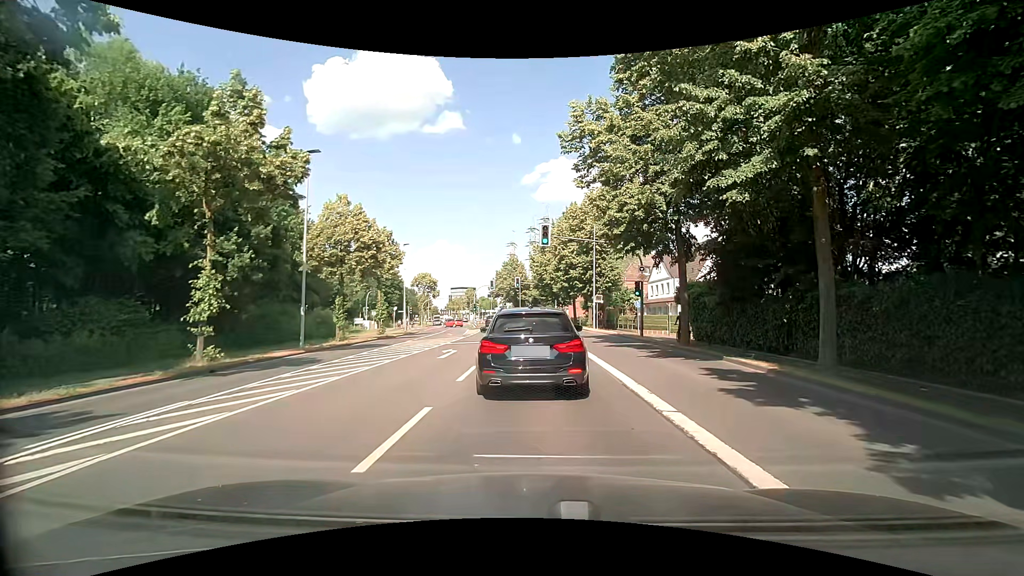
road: secondary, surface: asphalt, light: Day
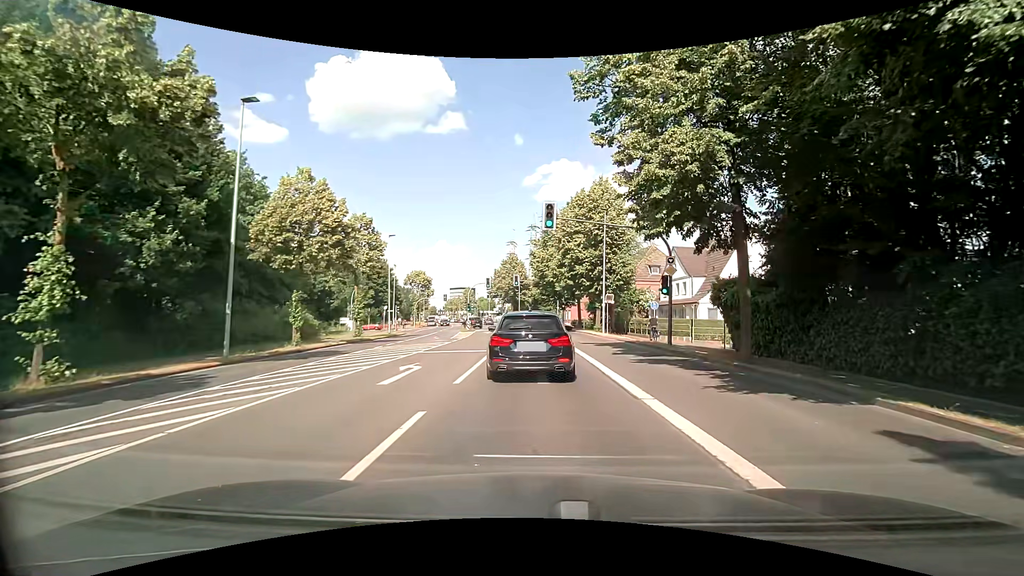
(0.0, +6.7) m; +1°
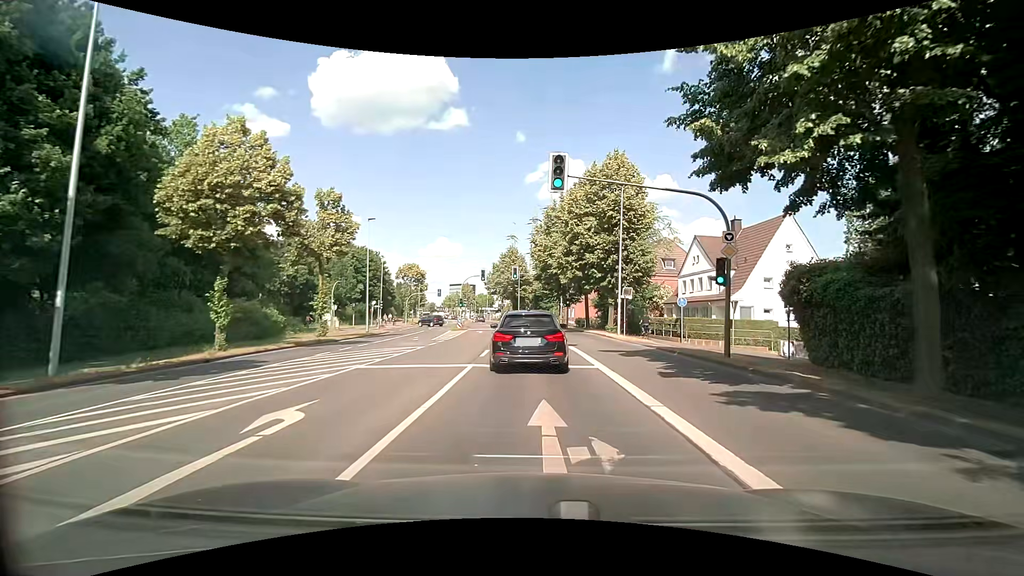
(-0.1, +7.2) m; -1°
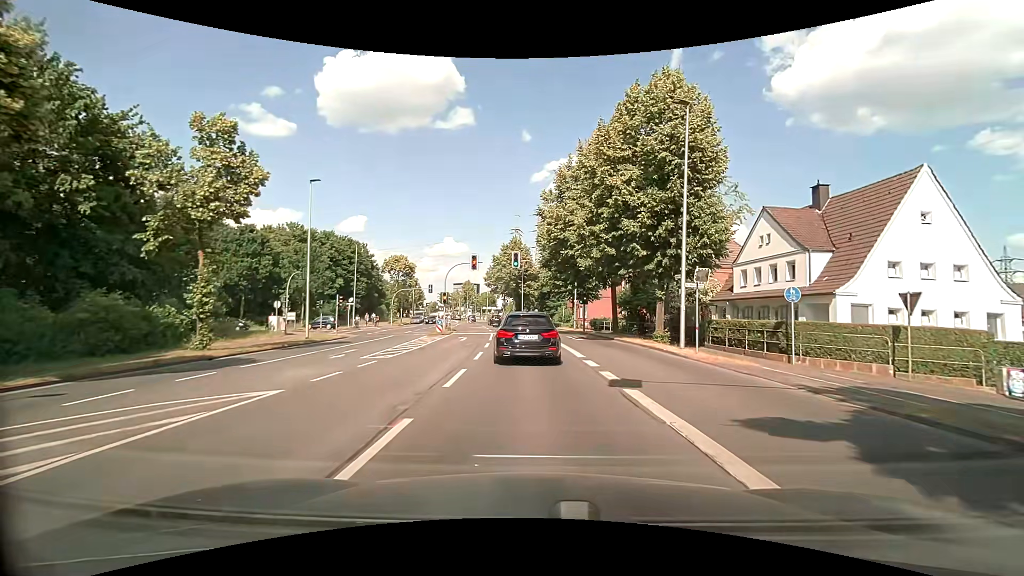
(0.0, +13.2) m; -1°
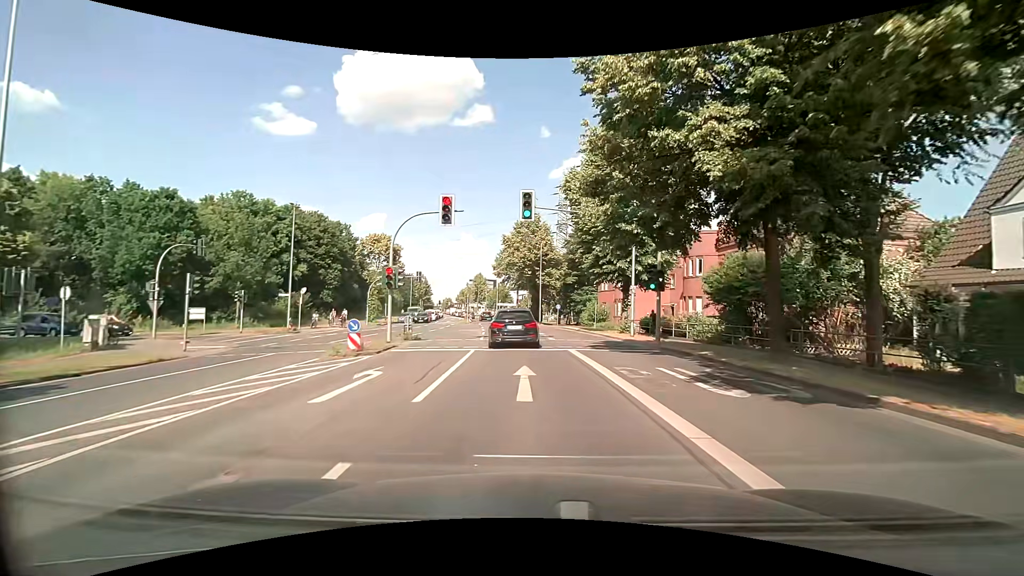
(0.0, +20.3) m; -1°
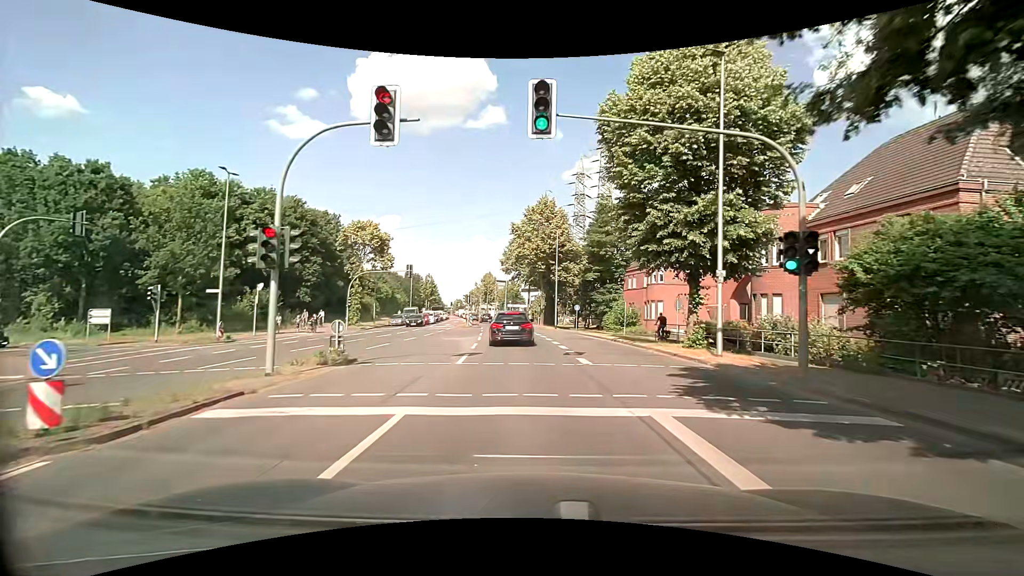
(-0.1, +10.8) m; -2°
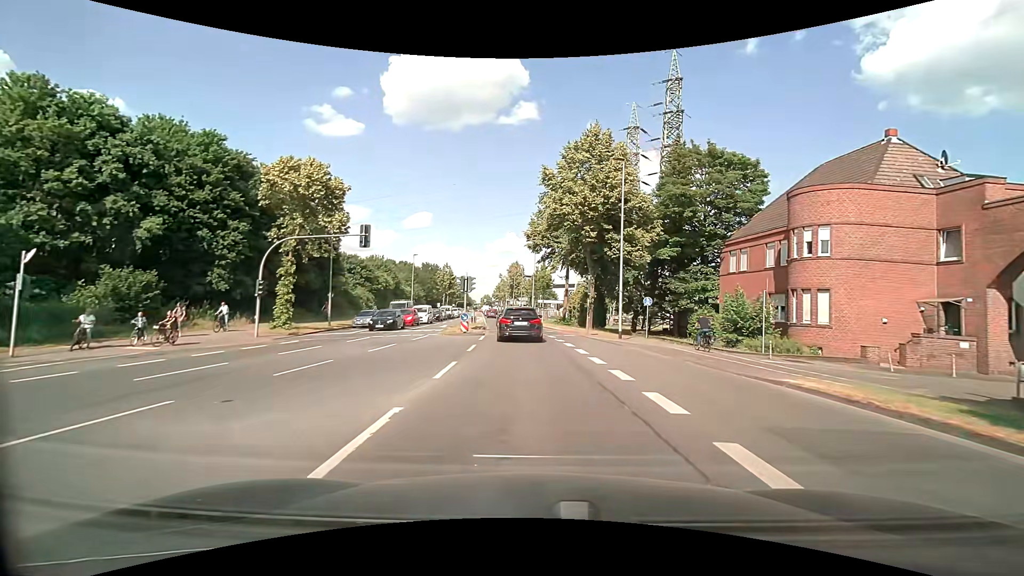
(-0.5, +21.9) m; -2°
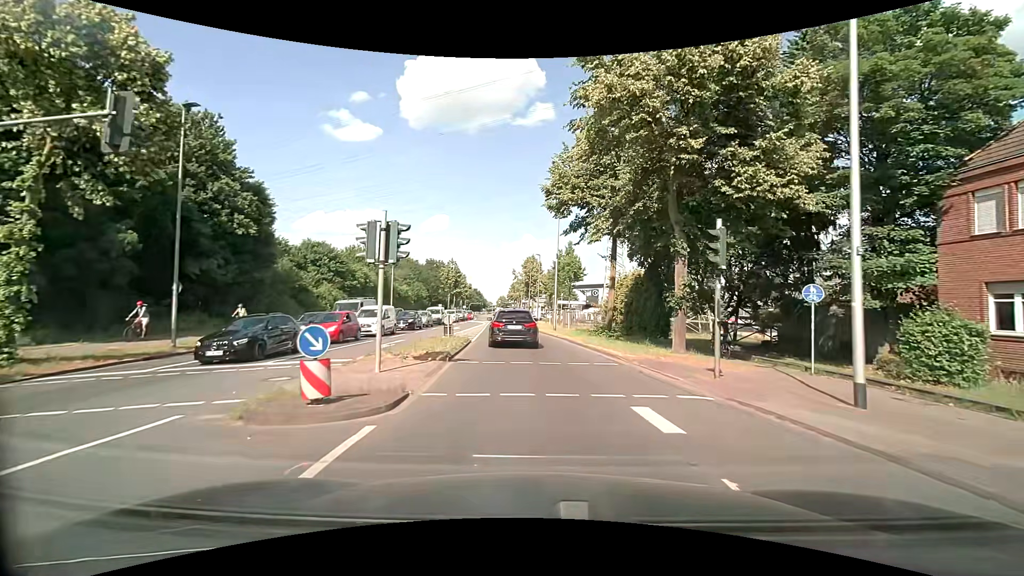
(-0.5, +18.9) m; -3°
